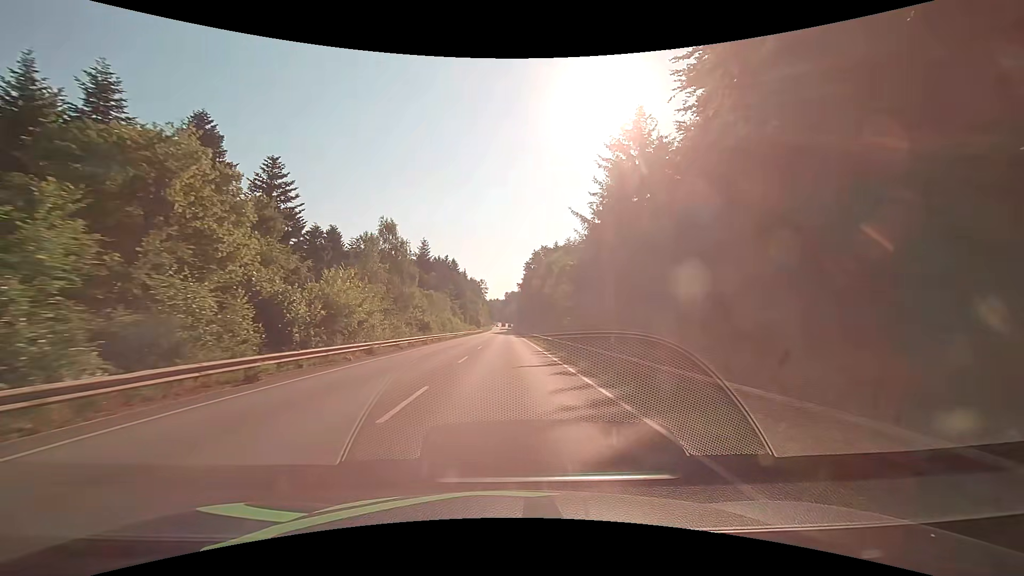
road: secondary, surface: asphalt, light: Day
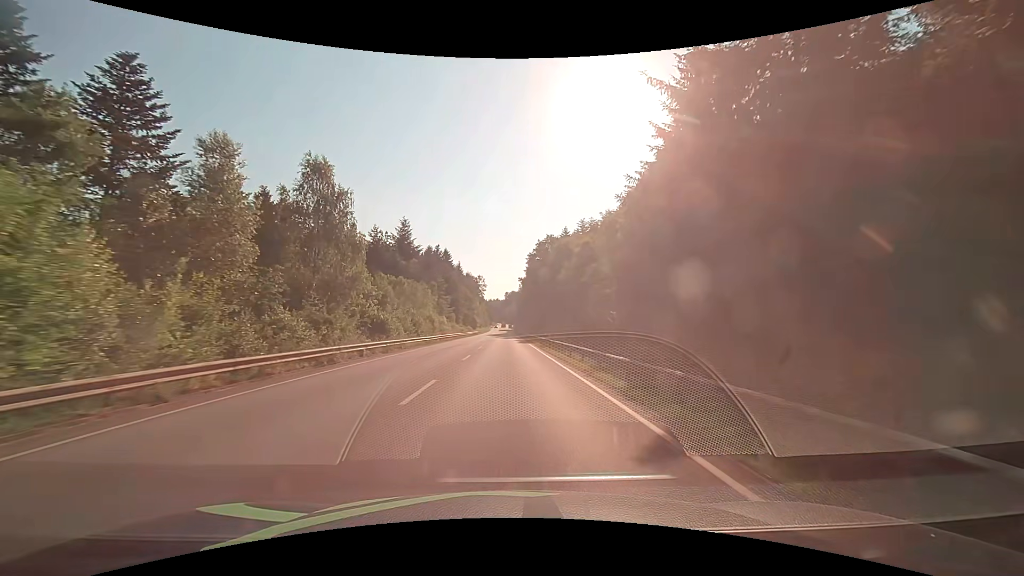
(0.0, +22.6) m; +1°
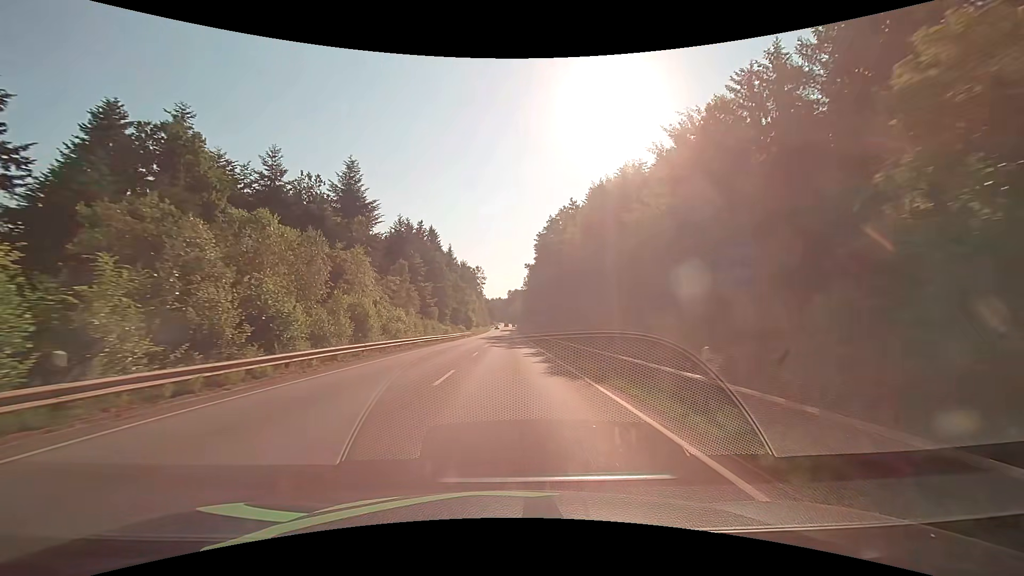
(-0.4, +33.3) m; -1°
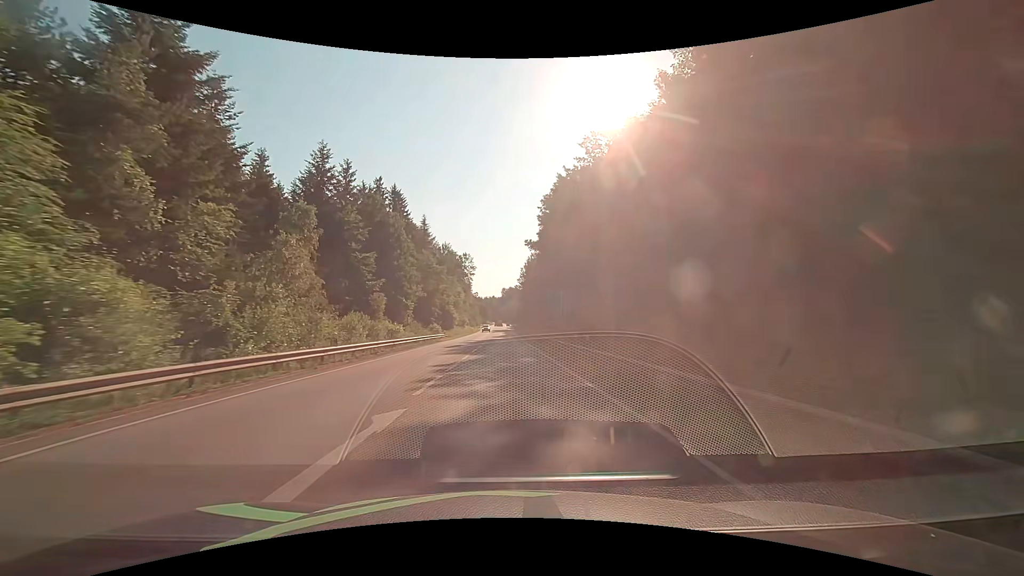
(+0.1, +32.7) m; +1°
(0, +10) (0, +20) (0, +30) (0, +40) (0, +50) (0, +60) (0, +70) (0, +80) (0, +90) (0, +100) m
